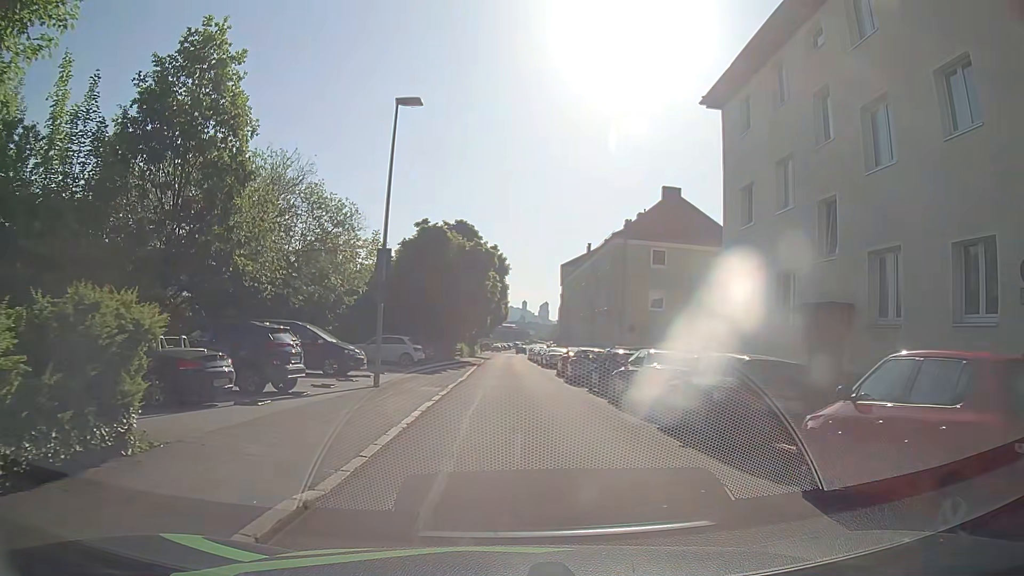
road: residential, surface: asphalt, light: Day
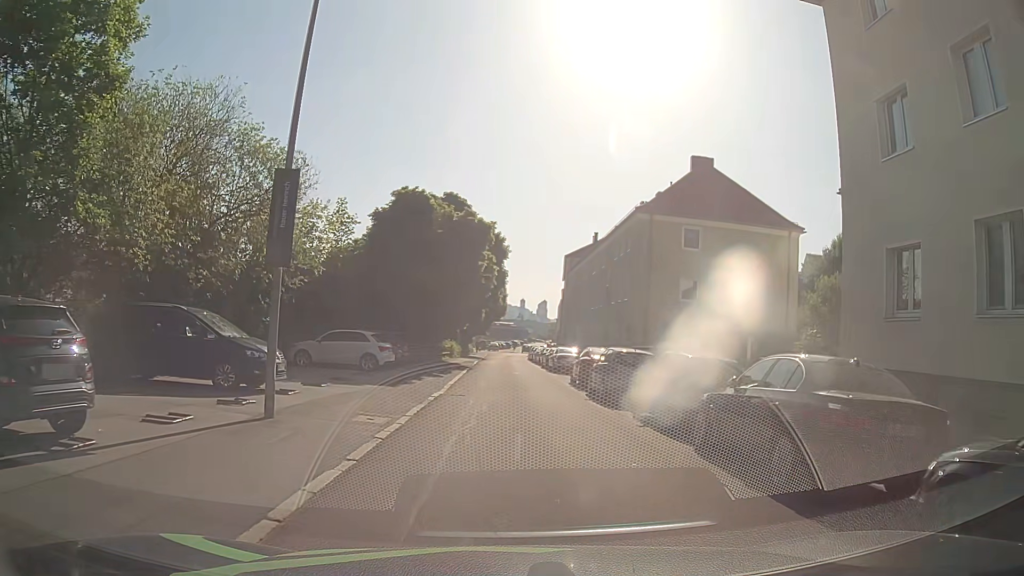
(+0.2, +8.5) m; +2°
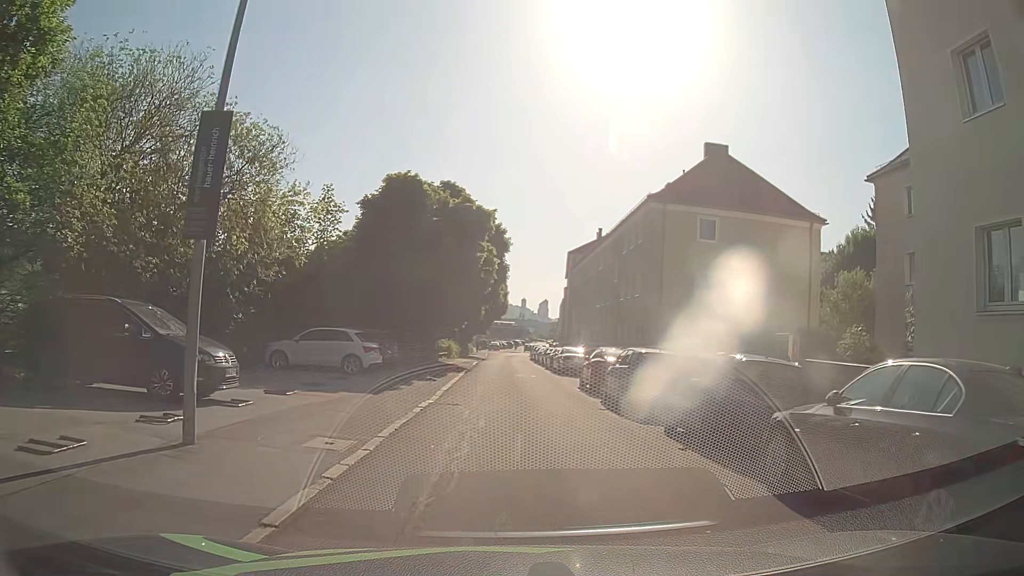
(0.0, +2.8) m; +1°
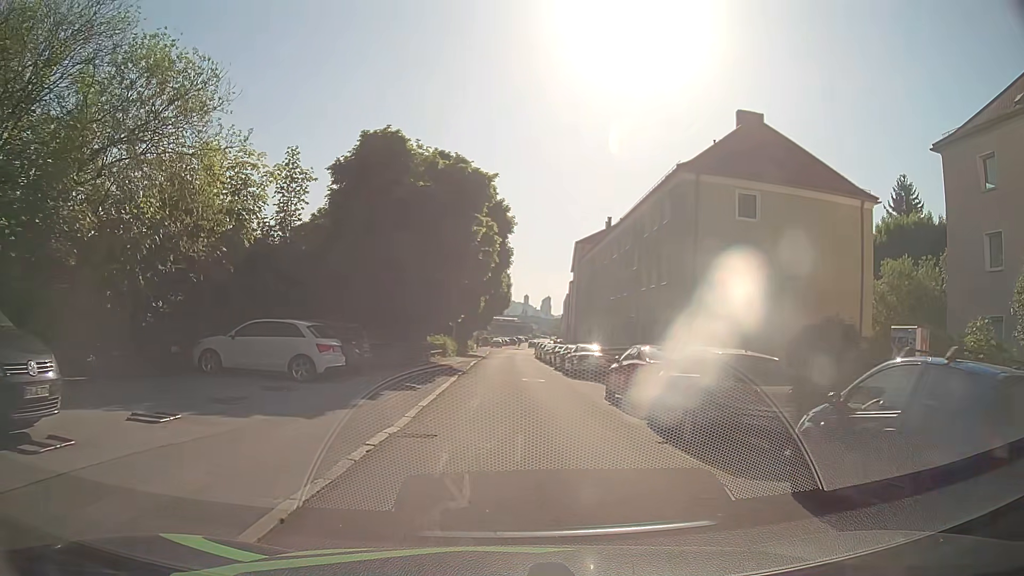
(-0.1, +5.5) m; 0°
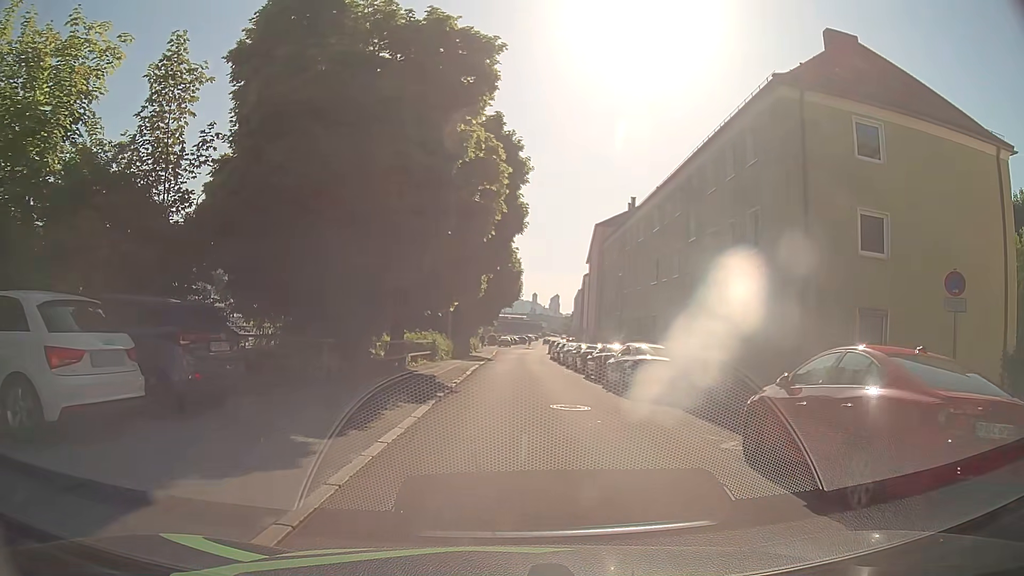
(-0.2, +10.1) m; -3°
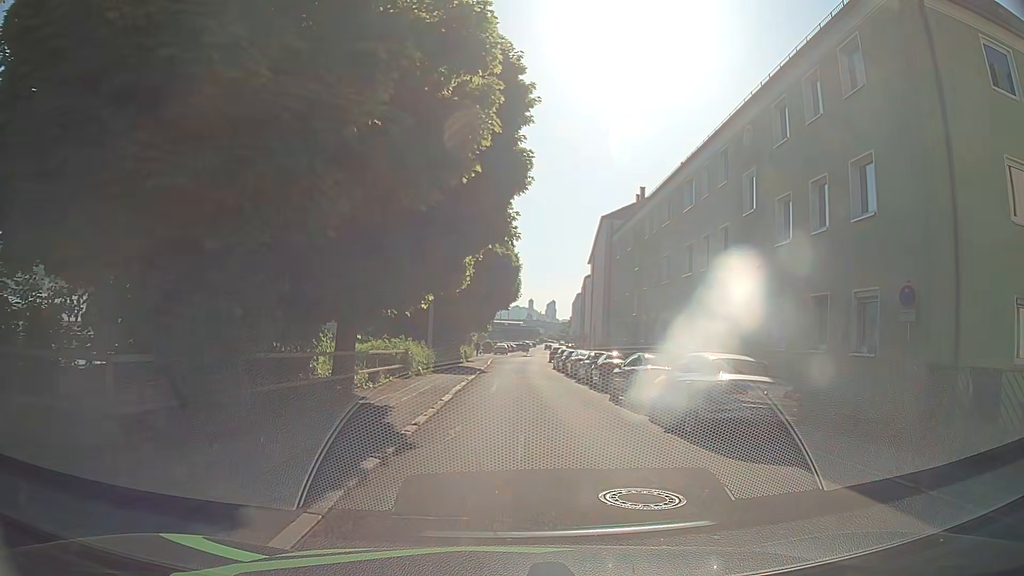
(+0.3, +7.1) m; +3°
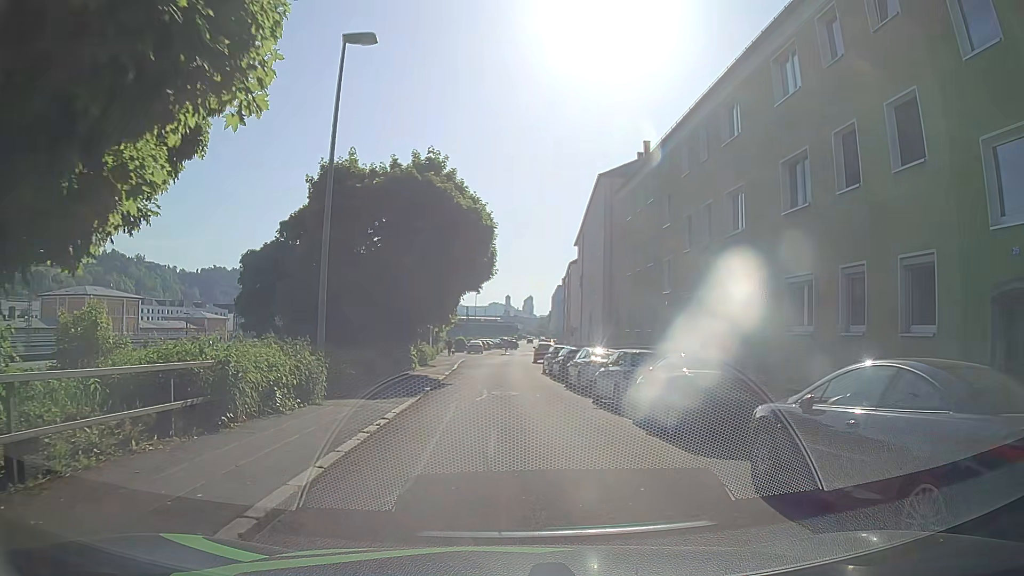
(+0.2, +13.0) m; +1°
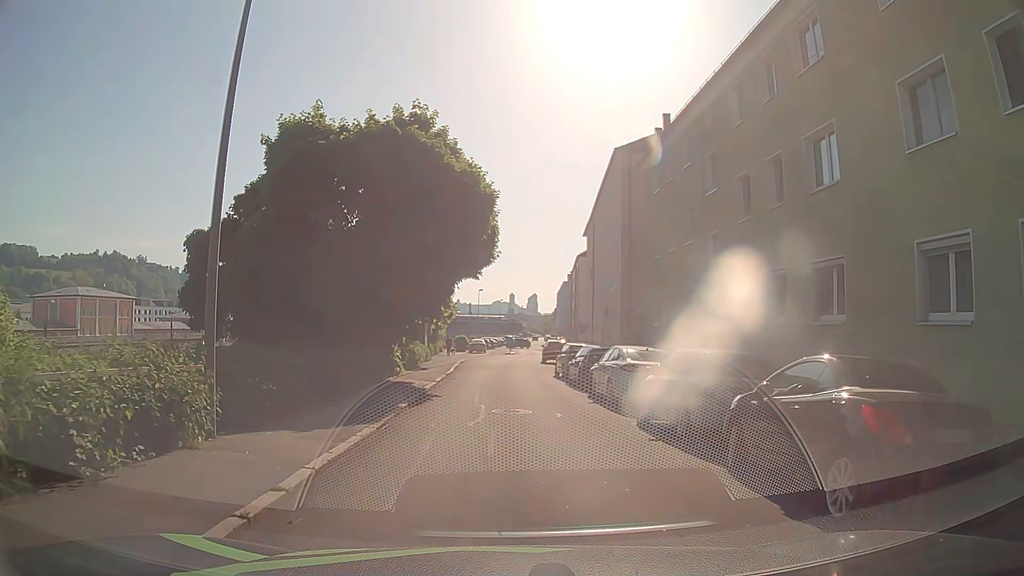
(0.0, +5.6) m; -2°
(0, +10) (0, +20) (0, +30) (0, +40) (+1, +50) (+2, +60) (+4, +70) (+5, +80) (+5, +90) (+6, +100) m
